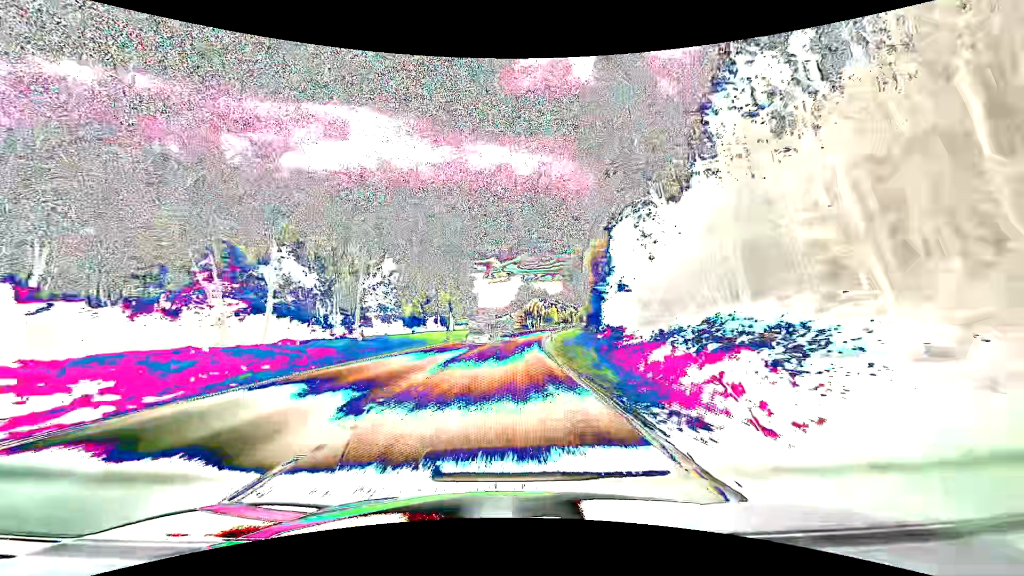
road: primary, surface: asphalt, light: Day
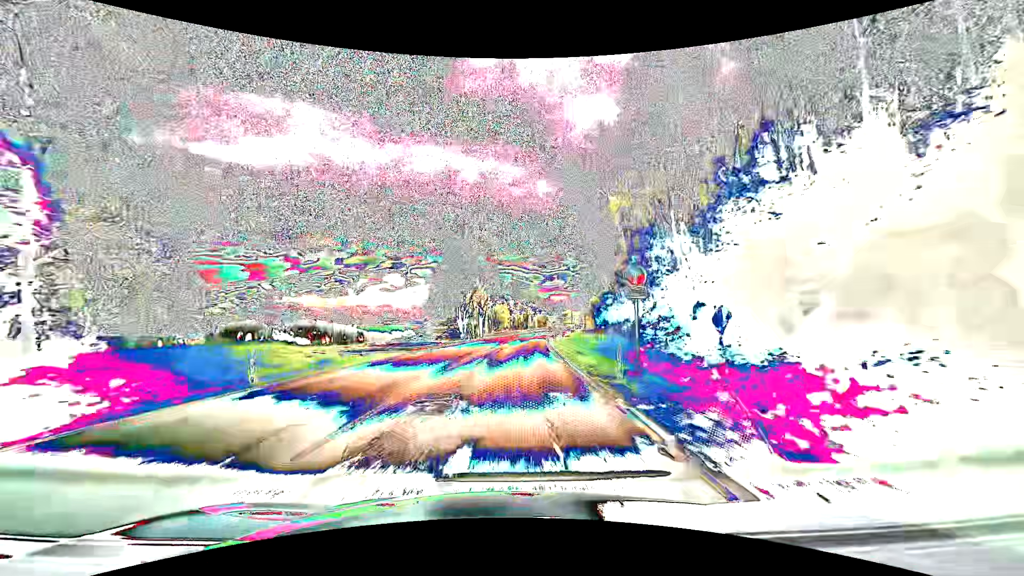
(+4.6, +79.0) m; +7°
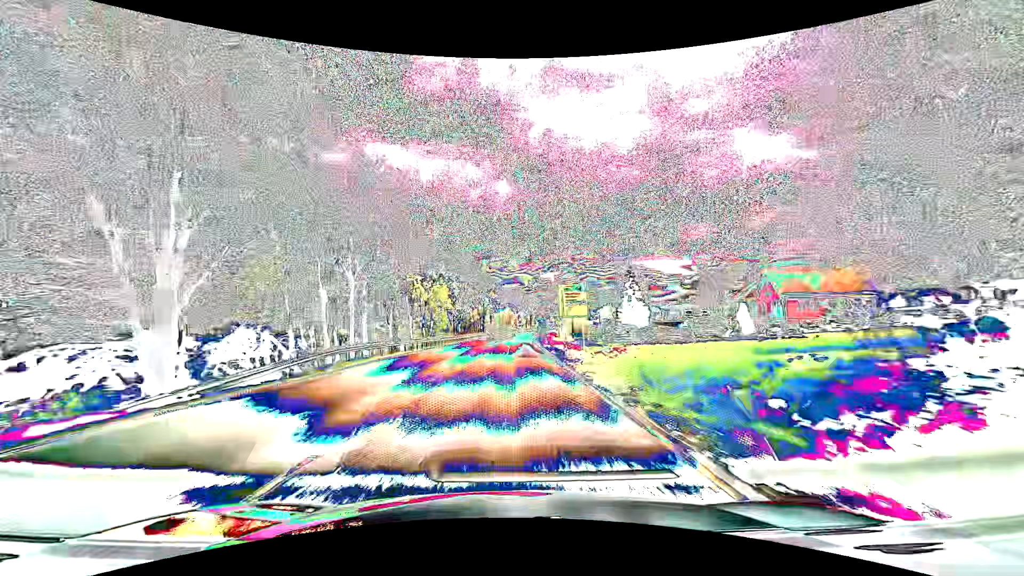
(+3.0, +63.0) m; +5°
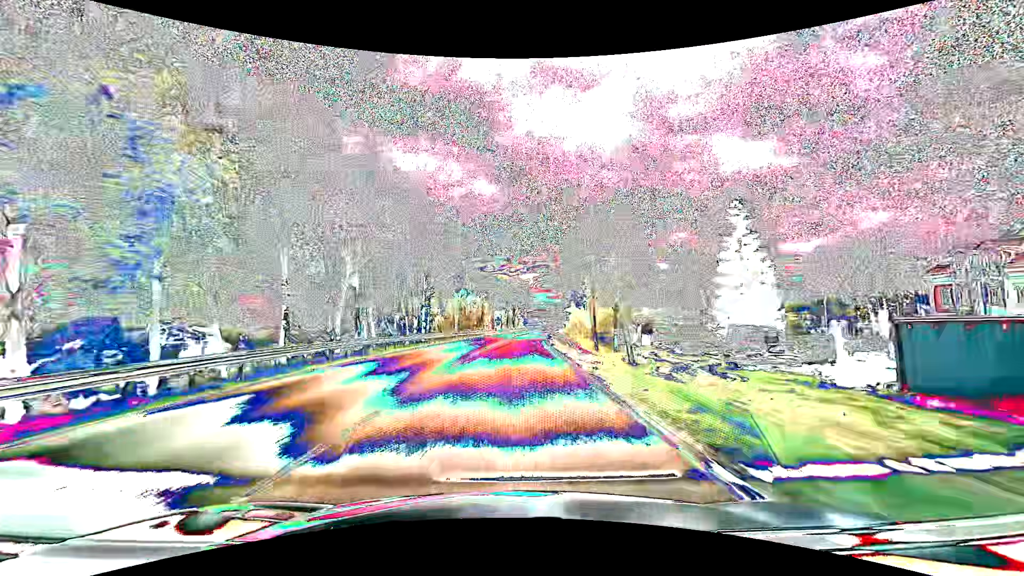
(+1.3, +63.1) m; +3°
(0, +10) (0, +20) (+1, +30) (+1, +40) (+2, +50) (+2, +60) (+3, +70) (+4, +80) (+5, +90) (+6, +100) m
